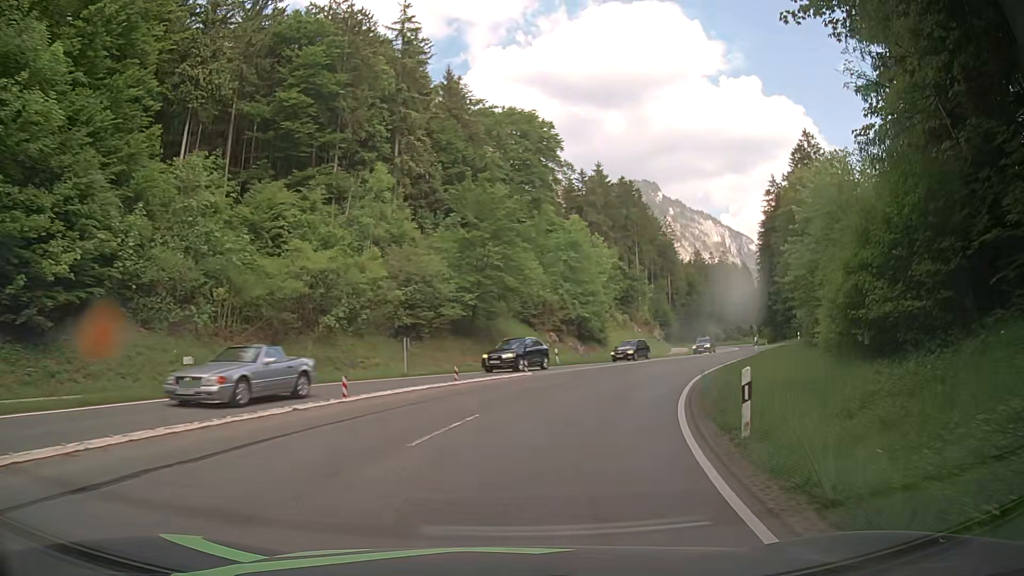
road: primary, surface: asphalt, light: Day
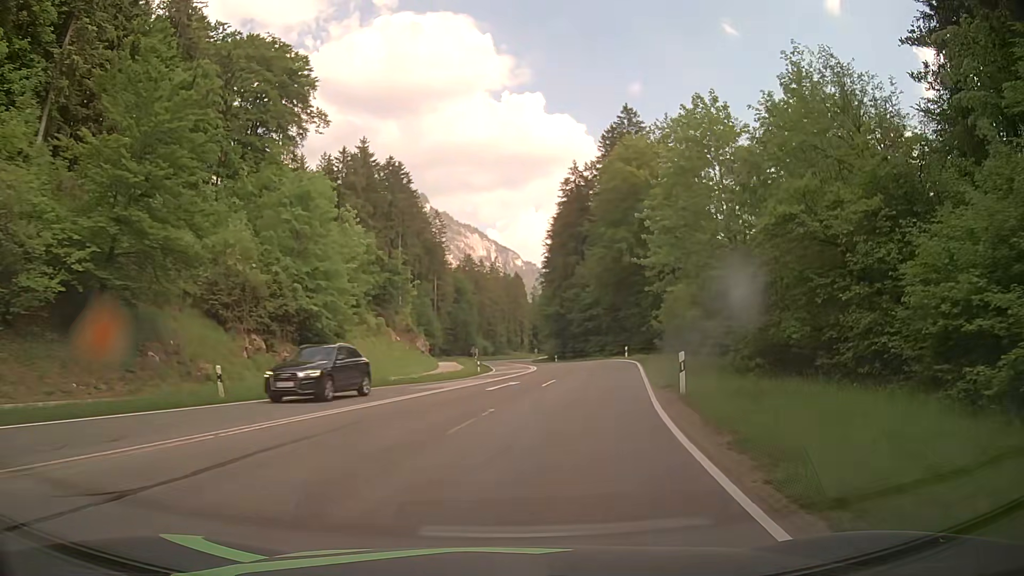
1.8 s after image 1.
(+4.1, +22.1) m; +21°
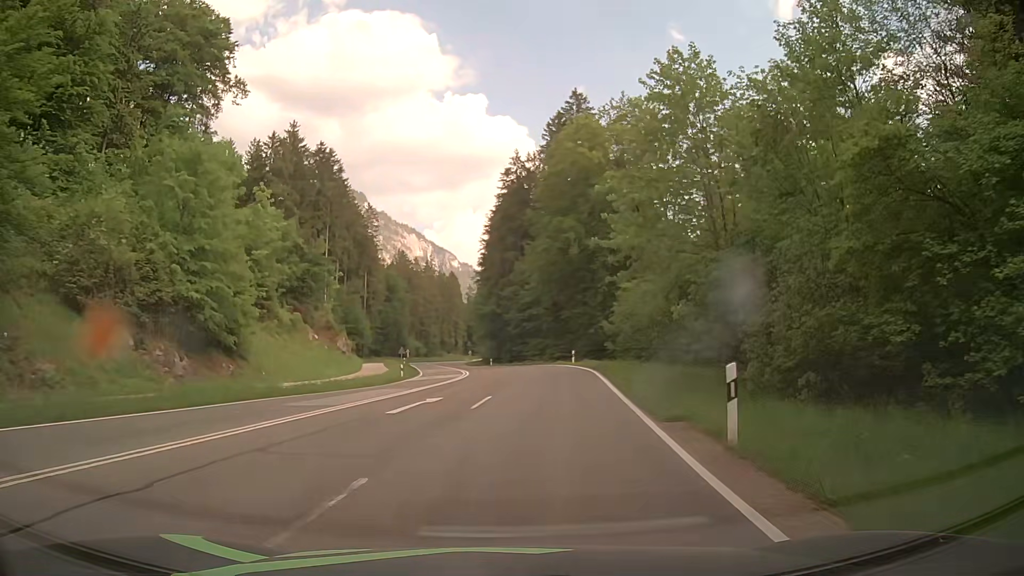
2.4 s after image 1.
(+0.4, +7.5) m; +6°
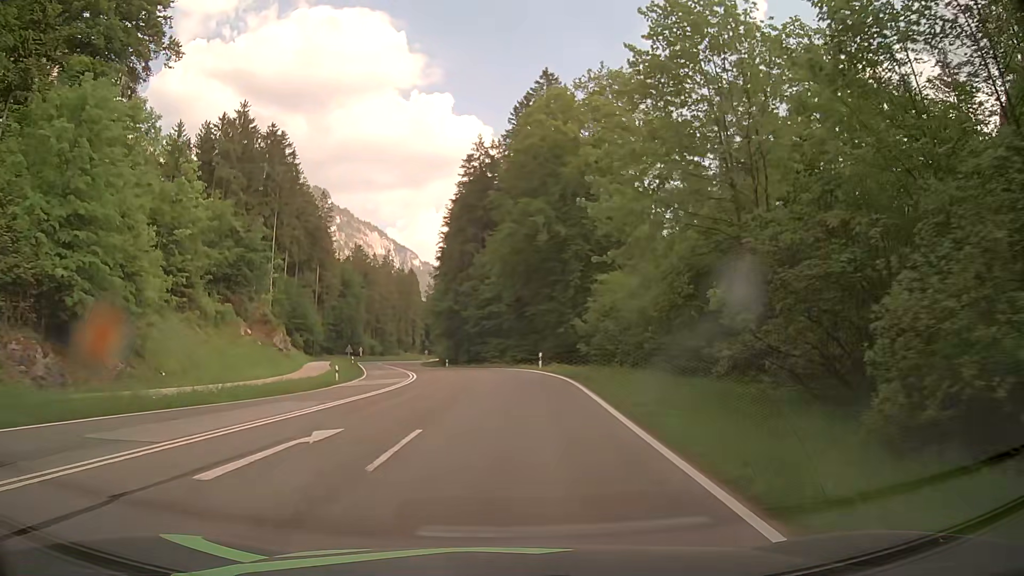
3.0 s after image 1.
(+0.2, +7.6) m; +3°
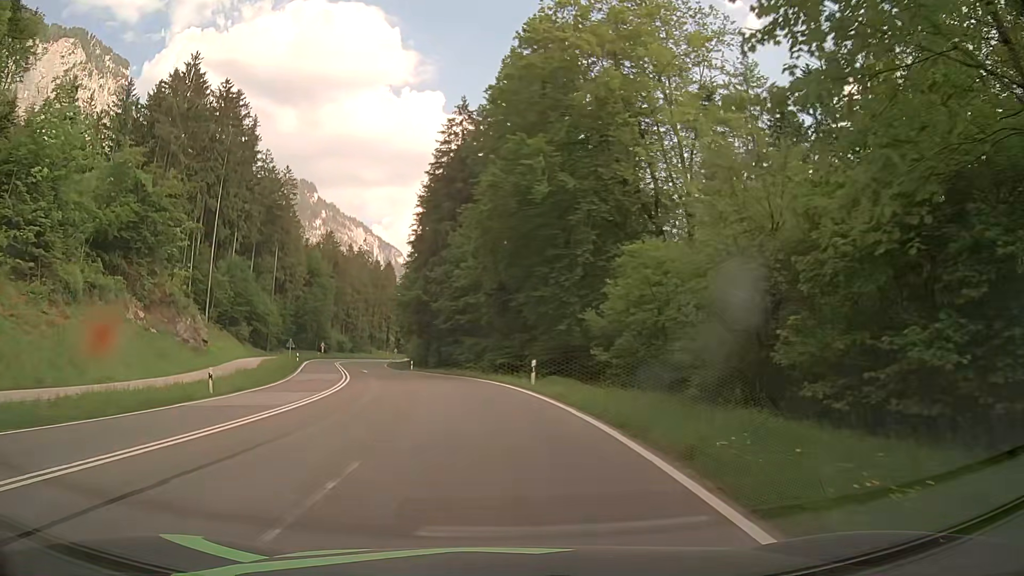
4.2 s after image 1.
(+0.5, +15.2) m; +2°
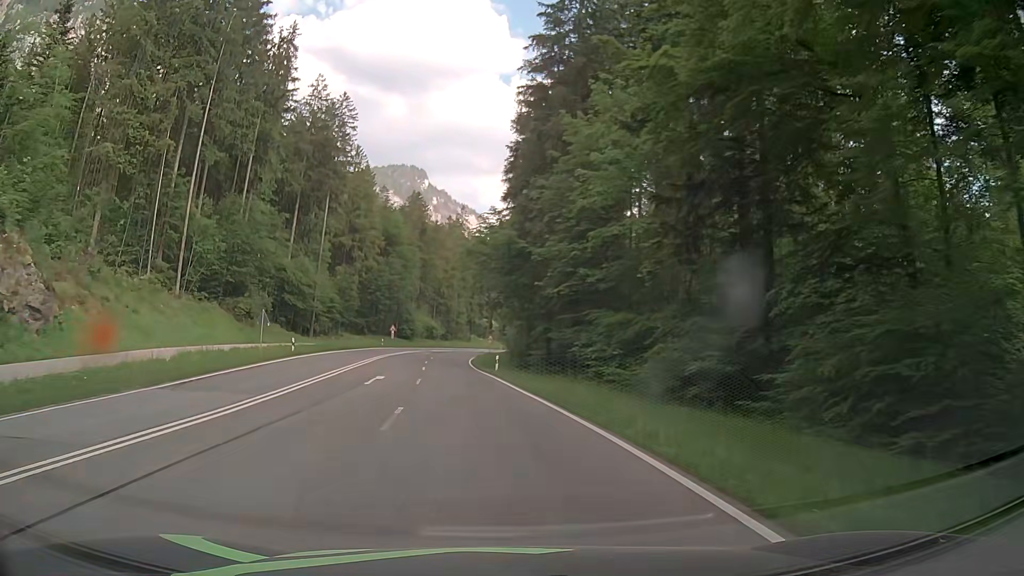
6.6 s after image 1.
(-2.0, +30.6) m; -9°
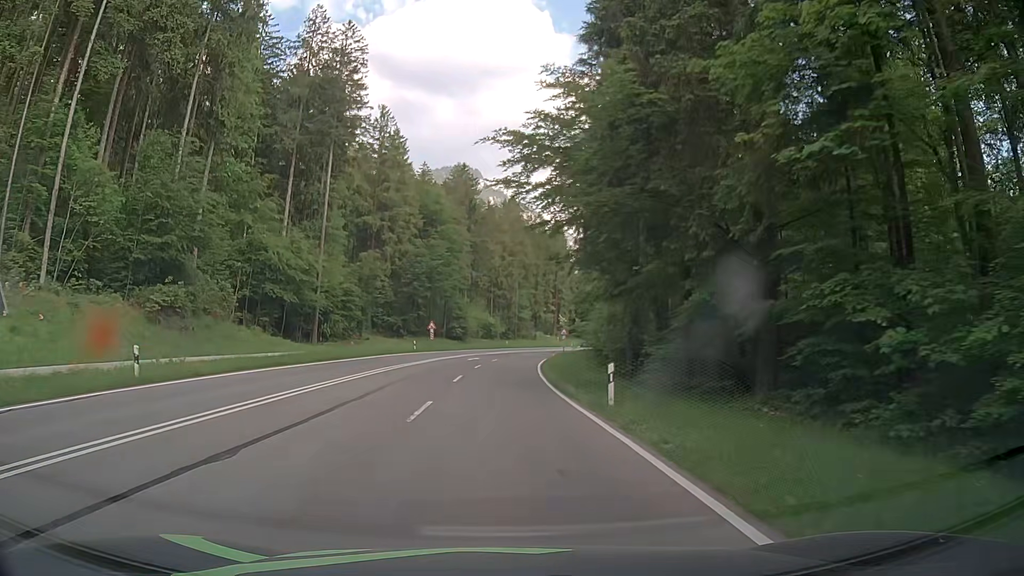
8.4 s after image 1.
(-1.3, +23.2) m; -6°
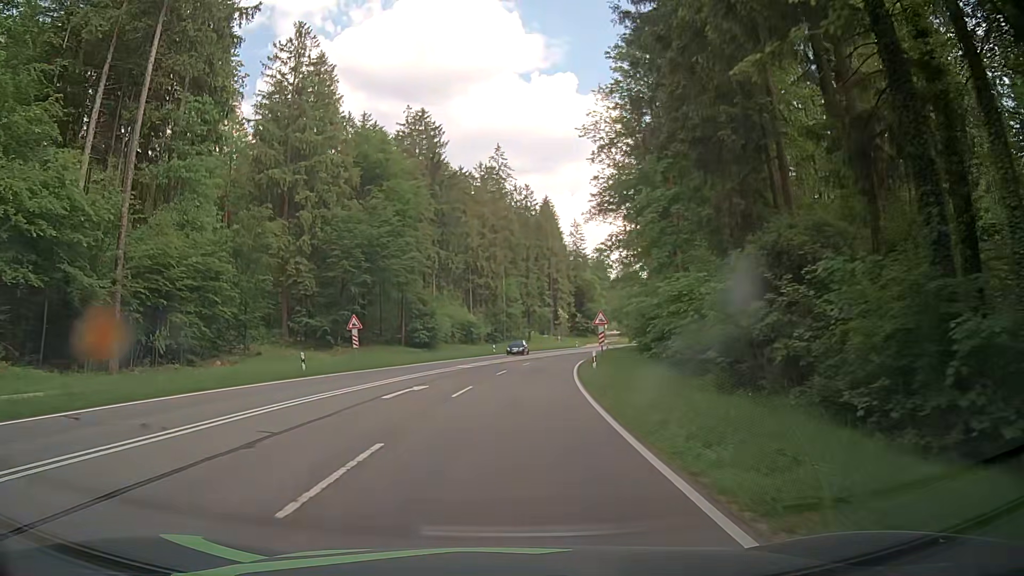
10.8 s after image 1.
(0.0, +30.8) m; 0°
(0, +10) (+1, +20) (+1, +30) (+3, +40) (+4, +50) (+6, +60) (+8, +69) (+10, +79) (+13, +89) (+16, +98) m
